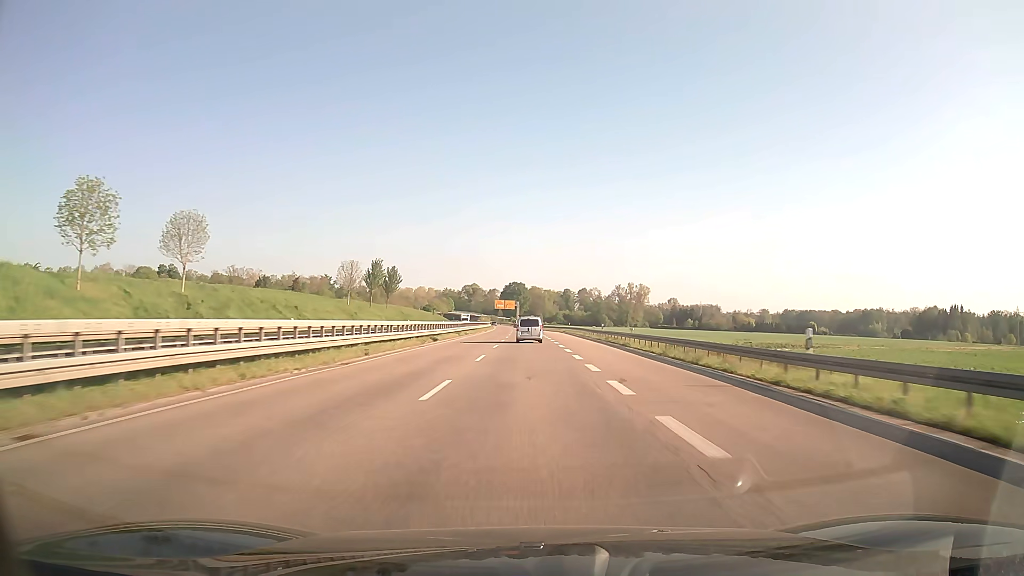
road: trunk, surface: asphalt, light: Day
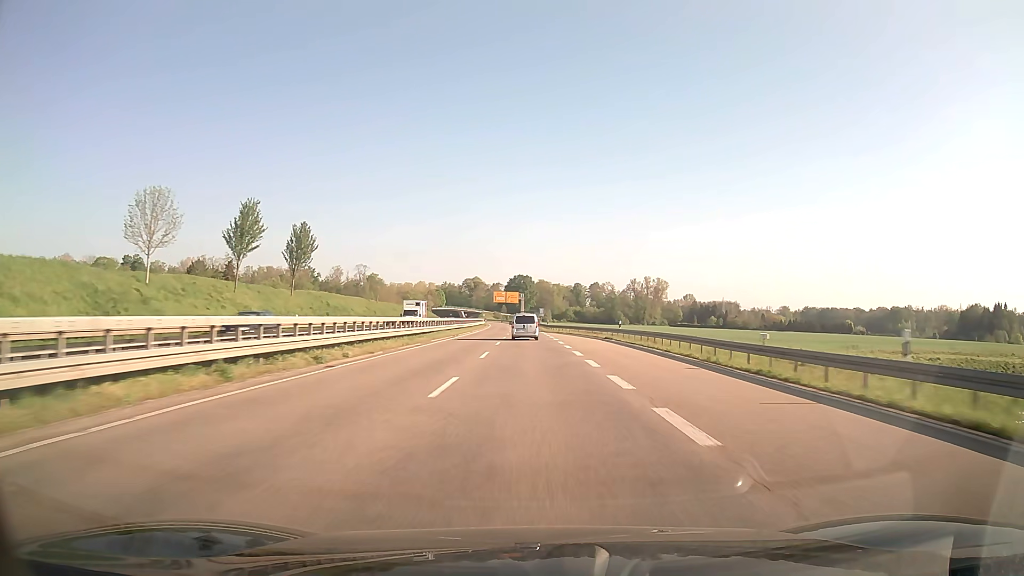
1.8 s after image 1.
(-0.2, +47.8) m; 0°
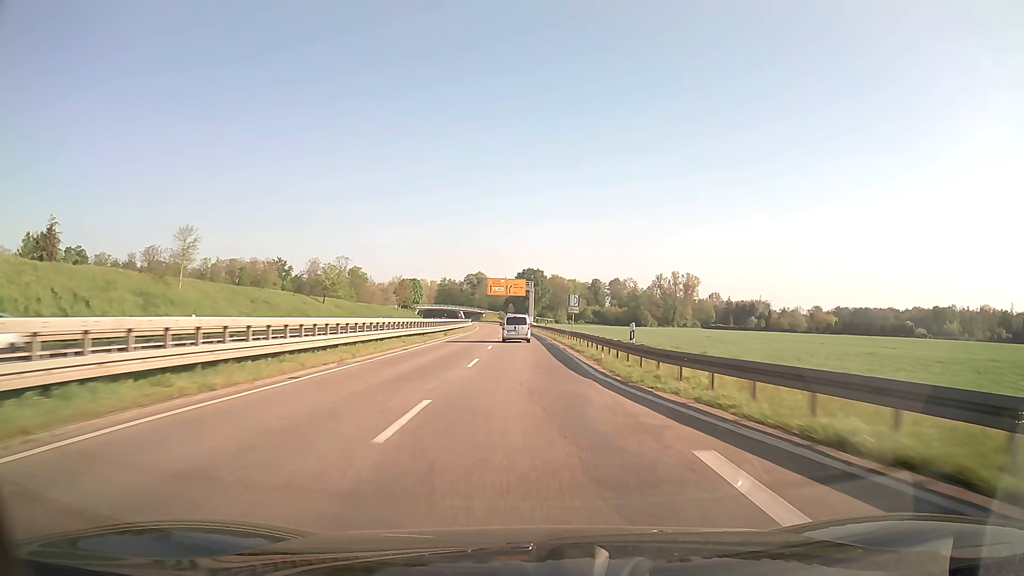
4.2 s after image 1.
(-0.4, +63.7) m; -1°
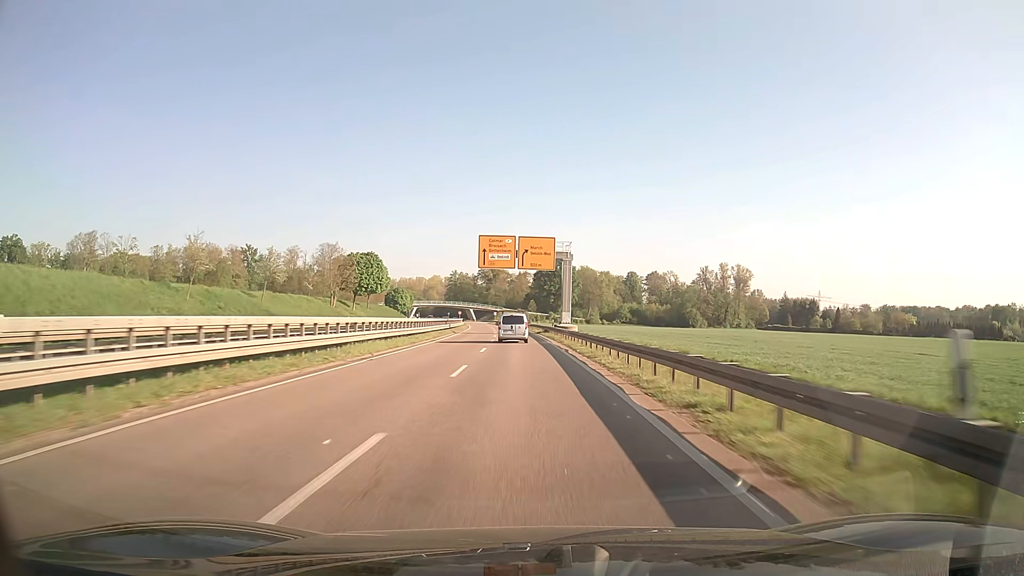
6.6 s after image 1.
(-1.0, +63.1) m; -2°
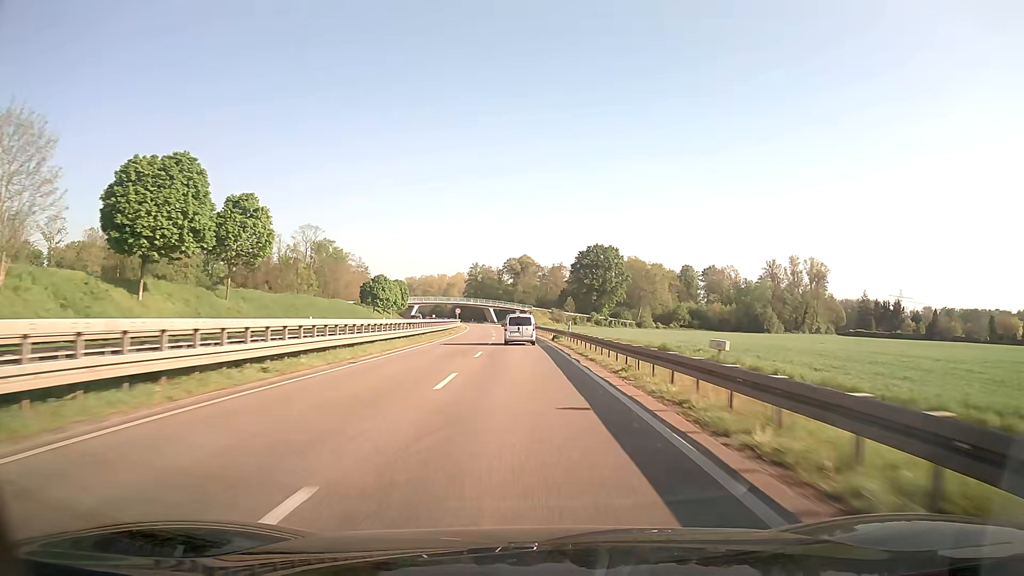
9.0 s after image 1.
(-1.5, +62.2) m; -3°
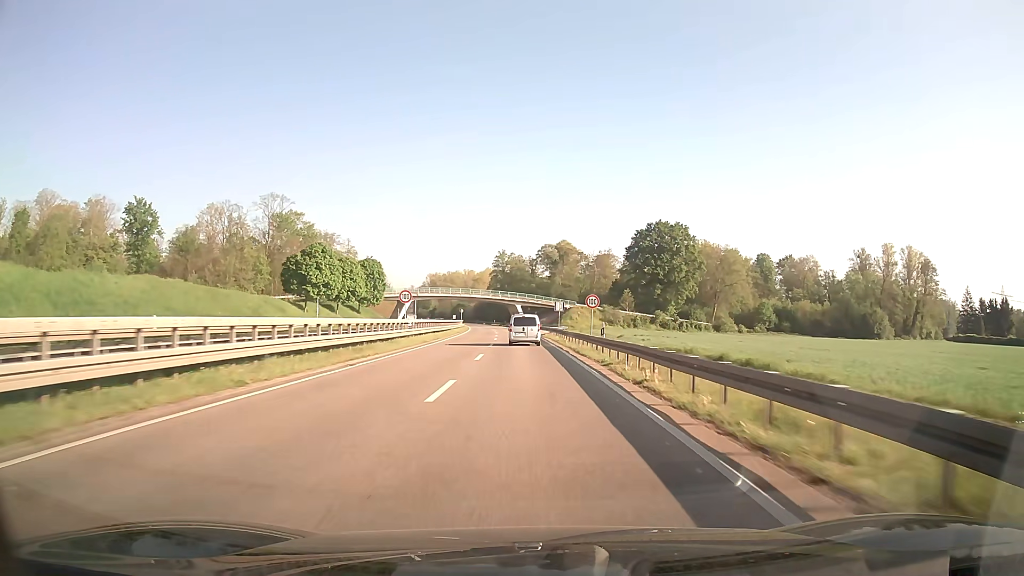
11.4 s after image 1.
(-1.6, +61.4) m; -3°
(0, +10) (0, +20) (0, +30) (-1, +40) (-1, +50) (-1, +60) (-2, +70) (-2, +80) (-3, +90) (-4, +100) m
